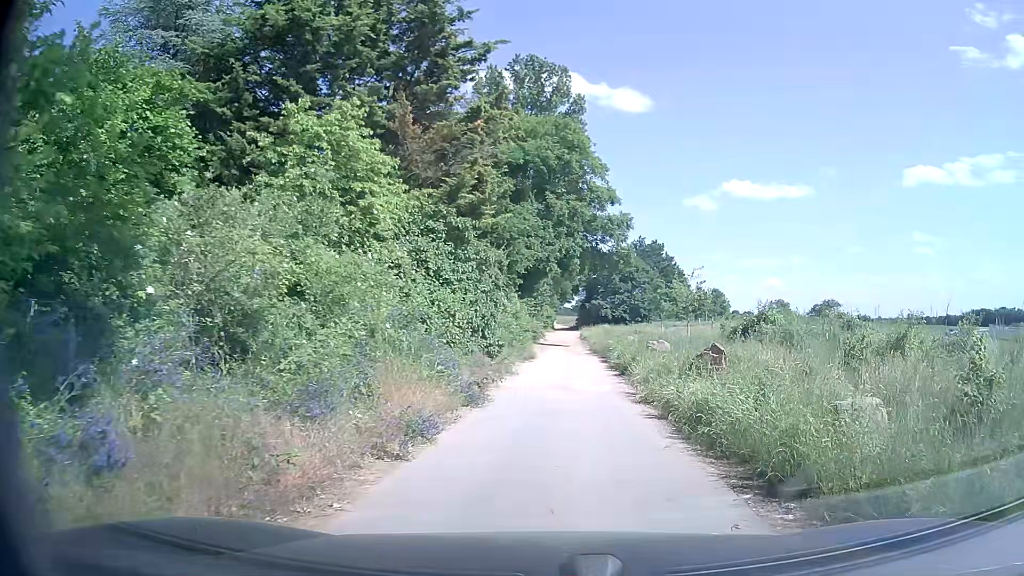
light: Day
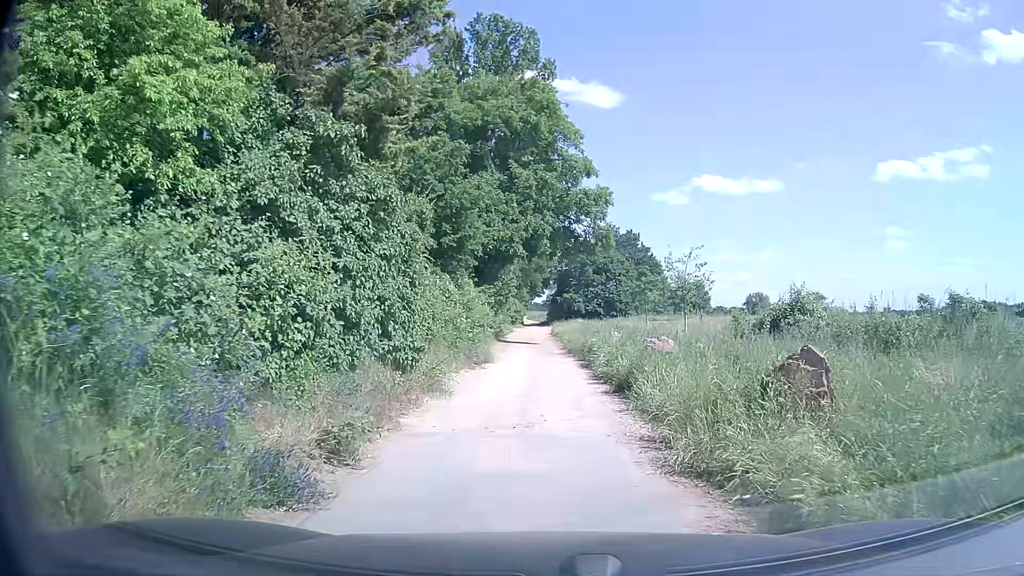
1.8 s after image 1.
(+0.1, +7.3) m; +2°
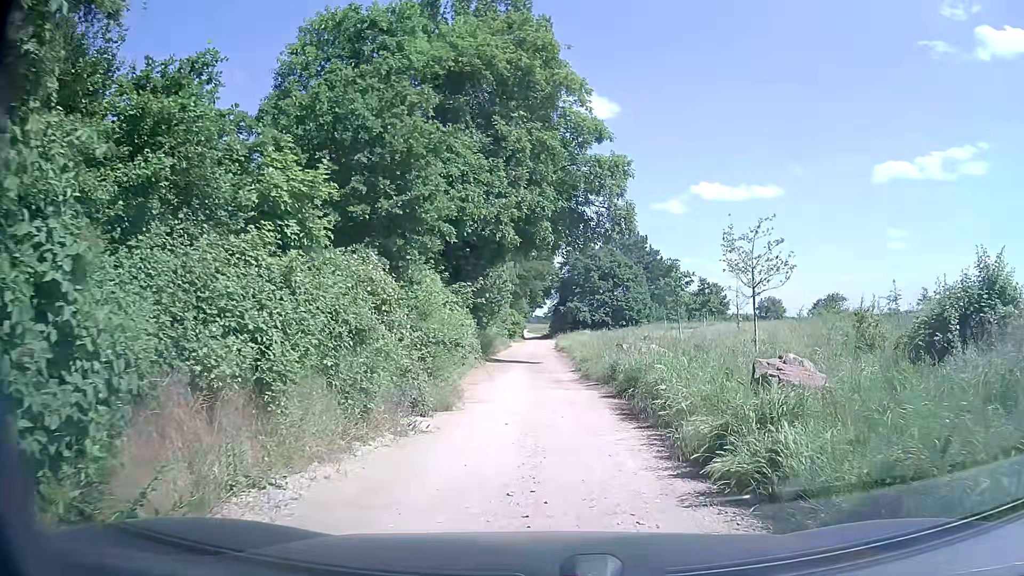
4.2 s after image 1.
(-0.1, +9.8) m; 0°
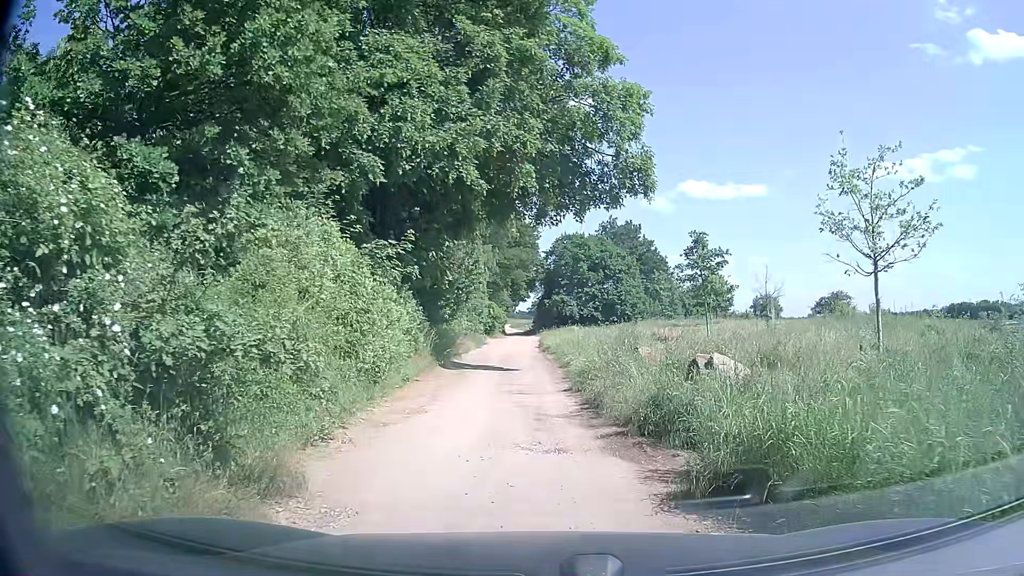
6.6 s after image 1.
(+0.1, +8.8) m; +3°
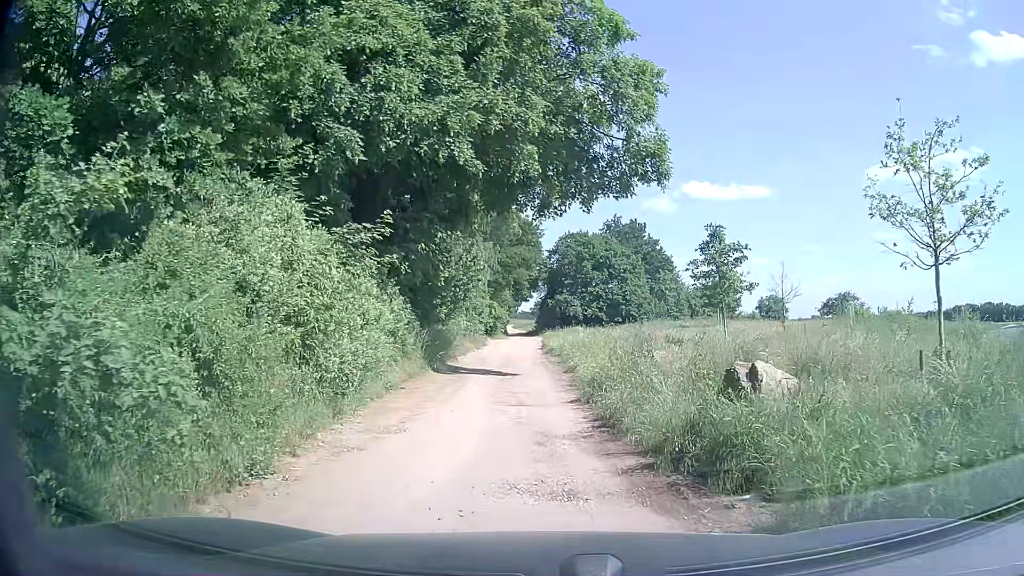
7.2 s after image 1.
(-0.1, +2.0) m; -2°
